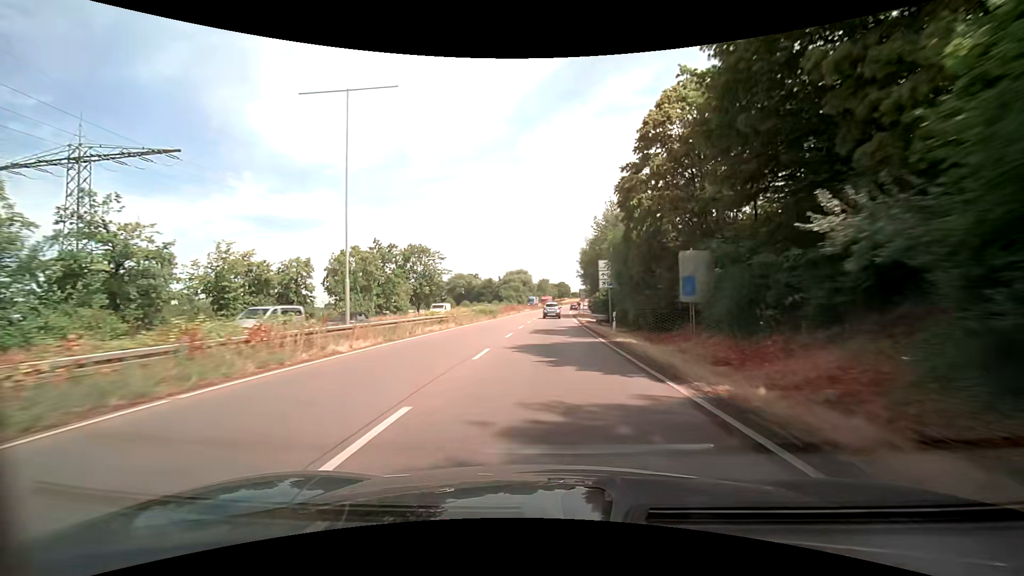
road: trunk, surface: asphalt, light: Day
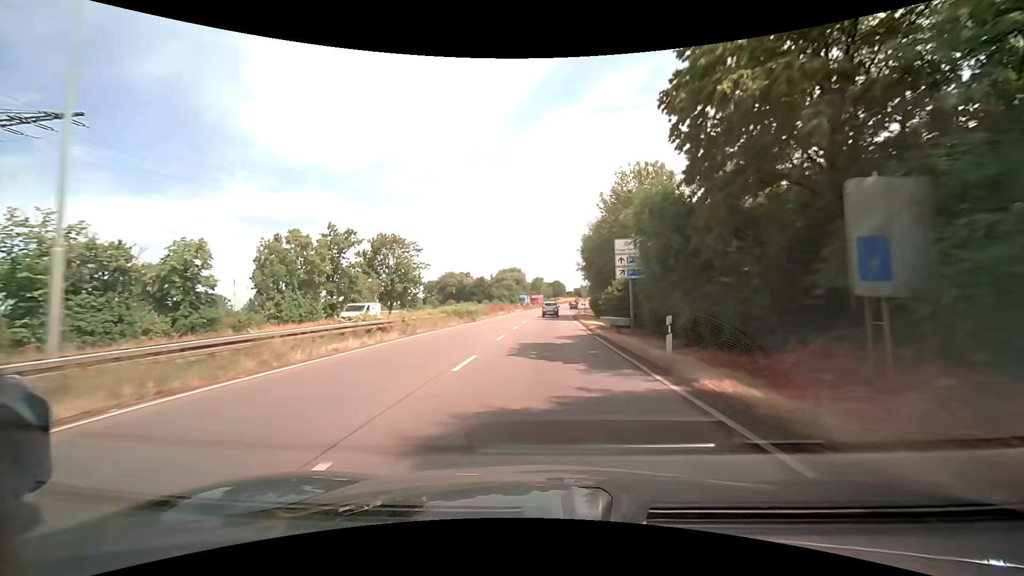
(+0.1, +11.3) m; +1°
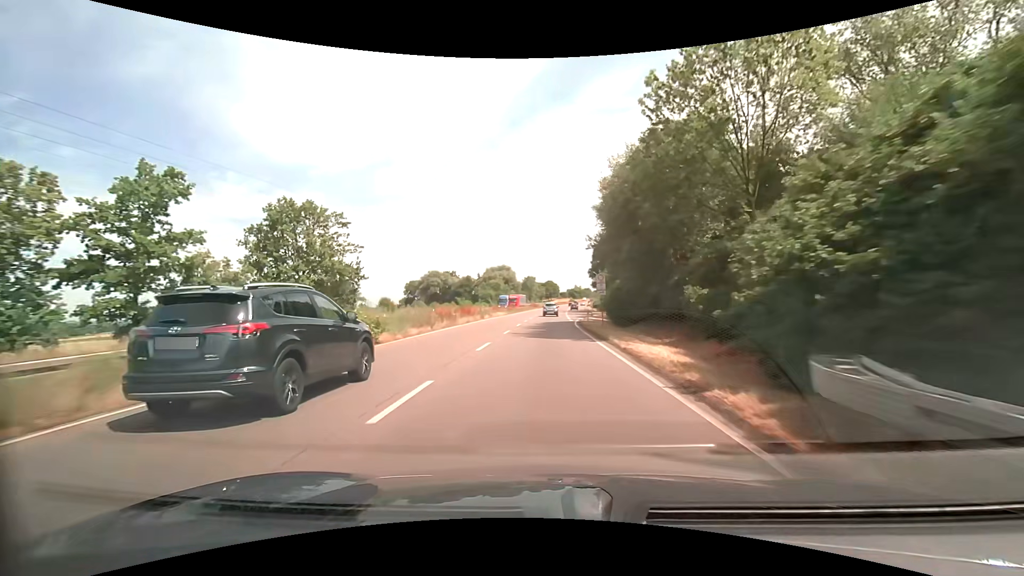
(+0.2, +22.6) m; +1°
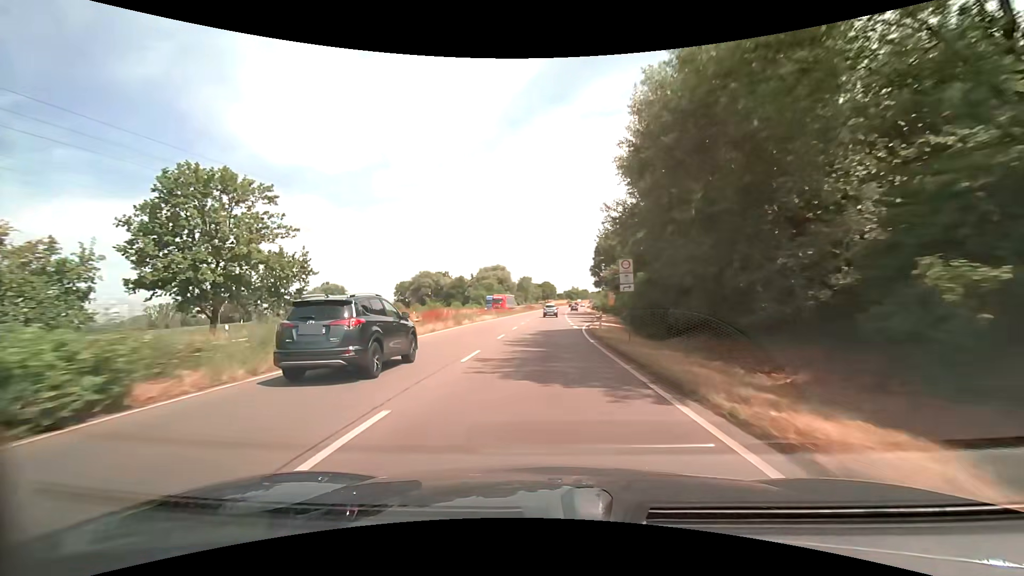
(0.0, +11.3) m; 0°
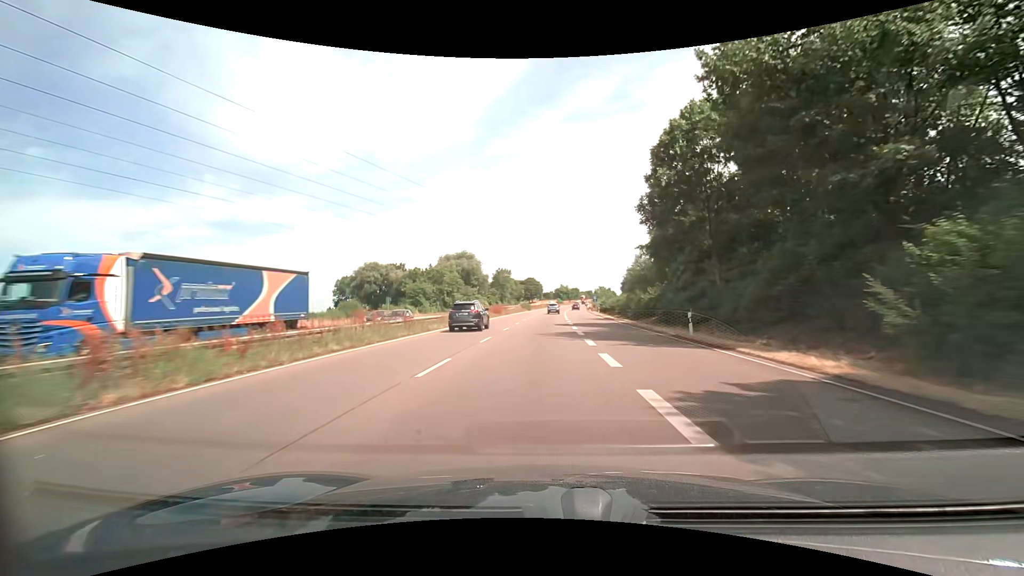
(+0.8, +56.9) m; +1°
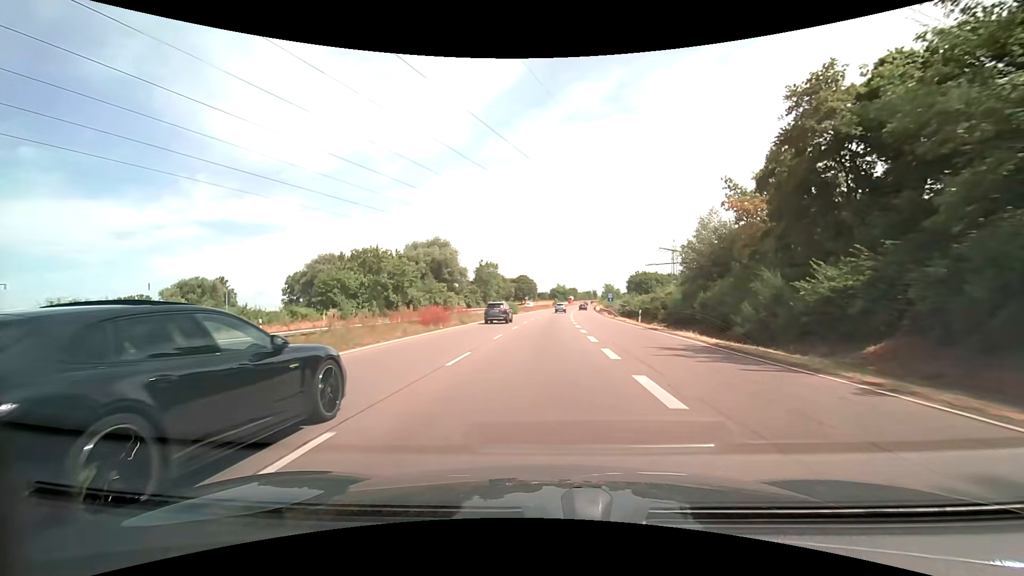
(+0.3, +34.4) m; +1°
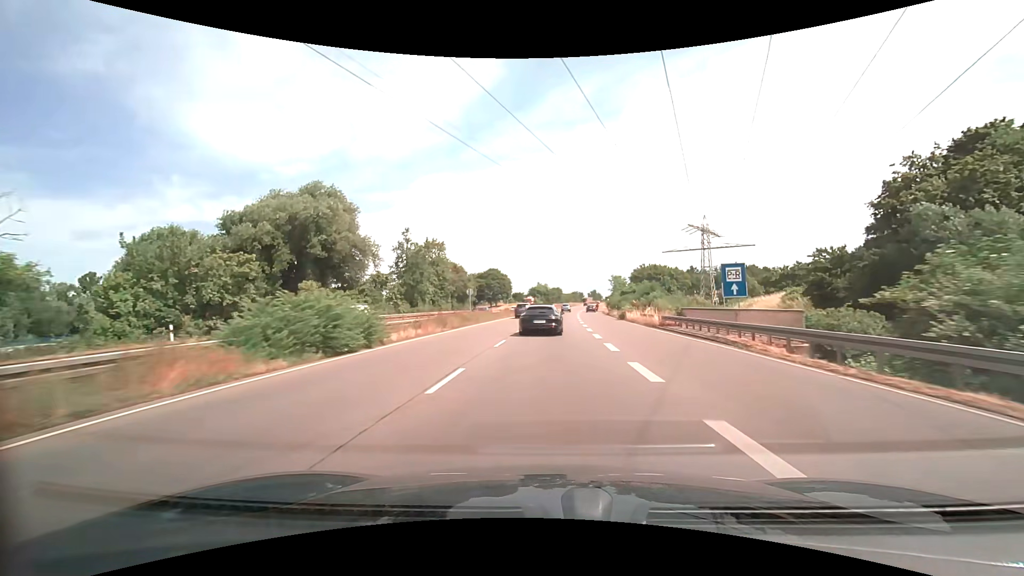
(+1.0, +57.8) m; +2°
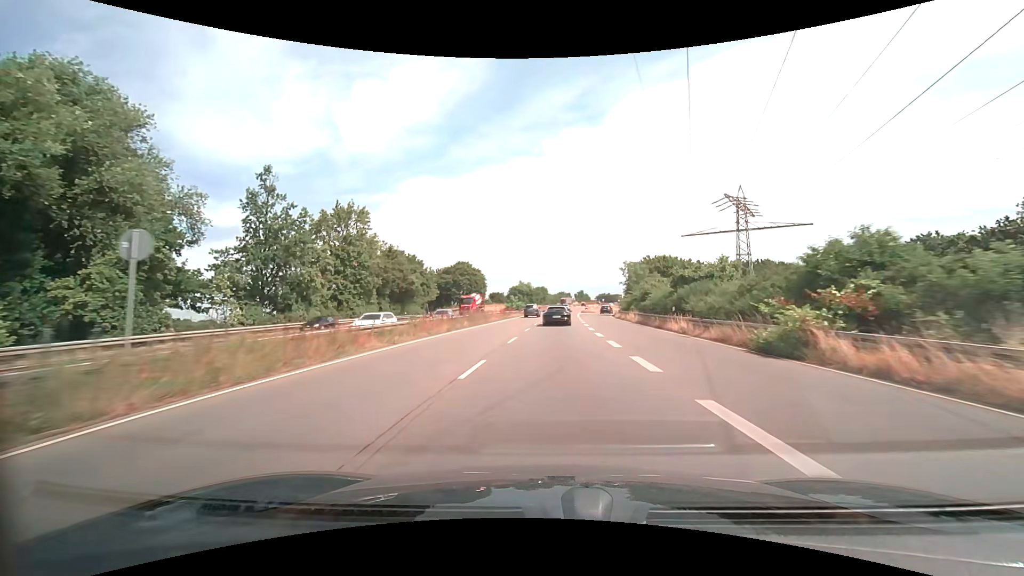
(+0.6, +35.0) m; +2°
(0, +10) (0, +20) (0, +30) (+1, +40) (+1, +50) (+2, +60) (+3, +70) (+3, +80) (+4, +90) (+5, +100) m
